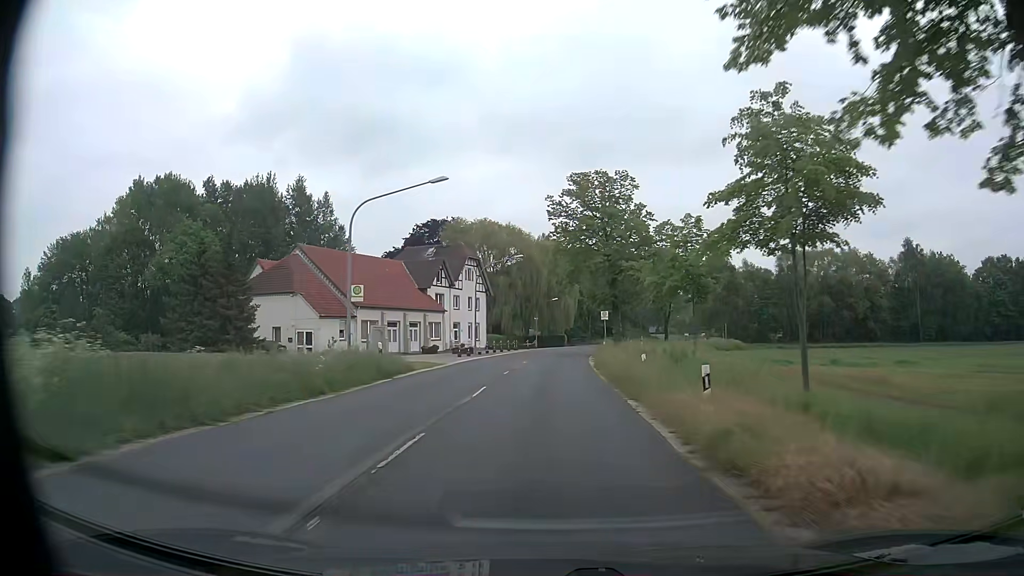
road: secondary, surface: asphalt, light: Day
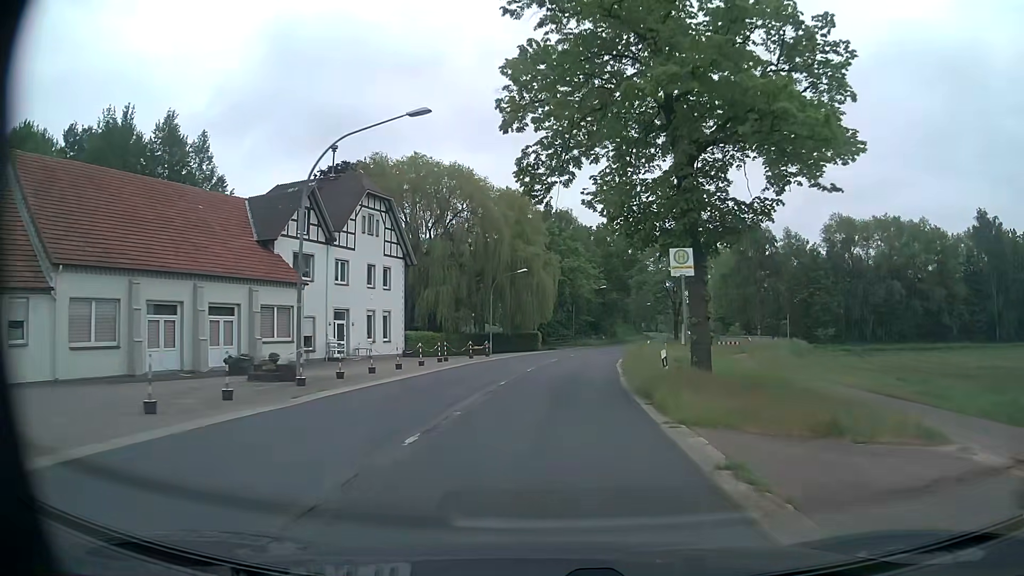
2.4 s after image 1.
(+0.5, +34.9) m; +2°
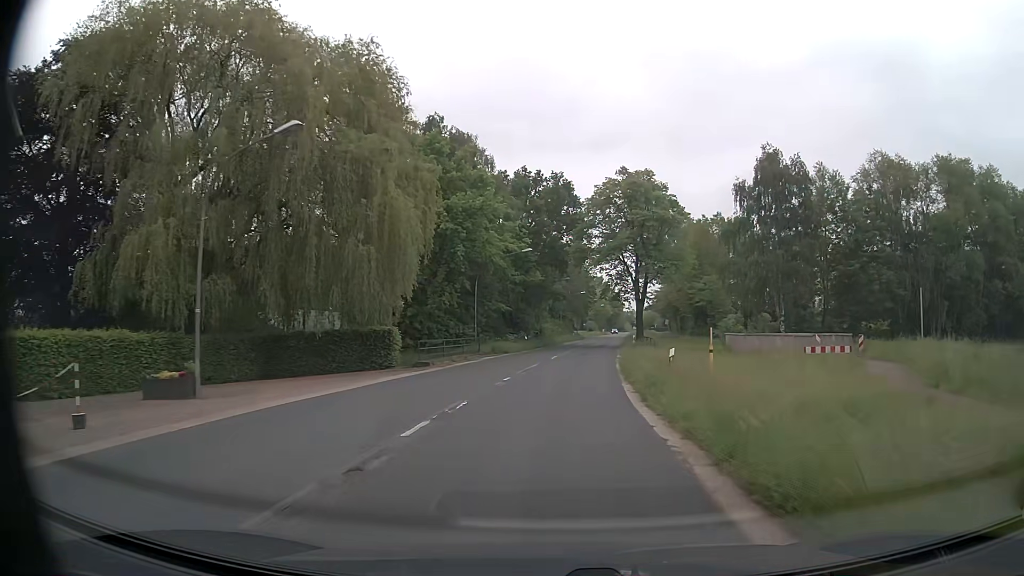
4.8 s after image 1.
(+2.2, +34.6) m; +8°
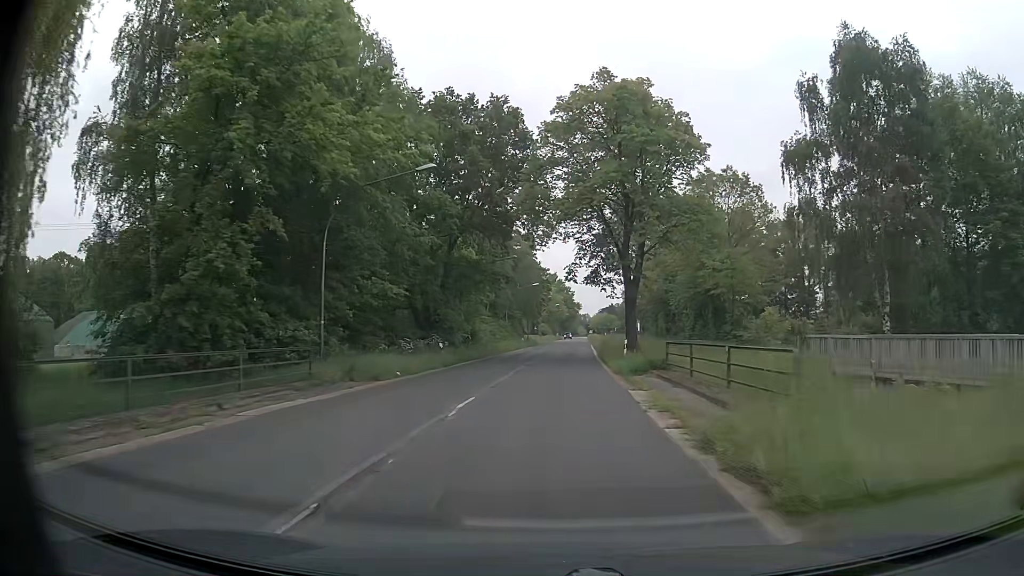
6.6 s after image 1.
(+0.9, +24.0) m; +4°
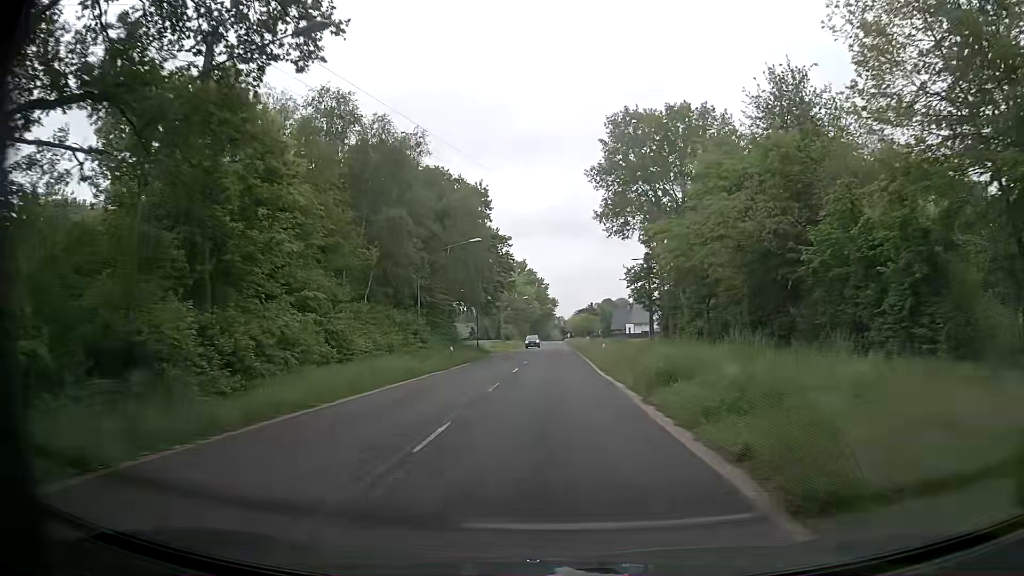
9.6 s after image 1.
(+1.2, +39.7) m; +1°
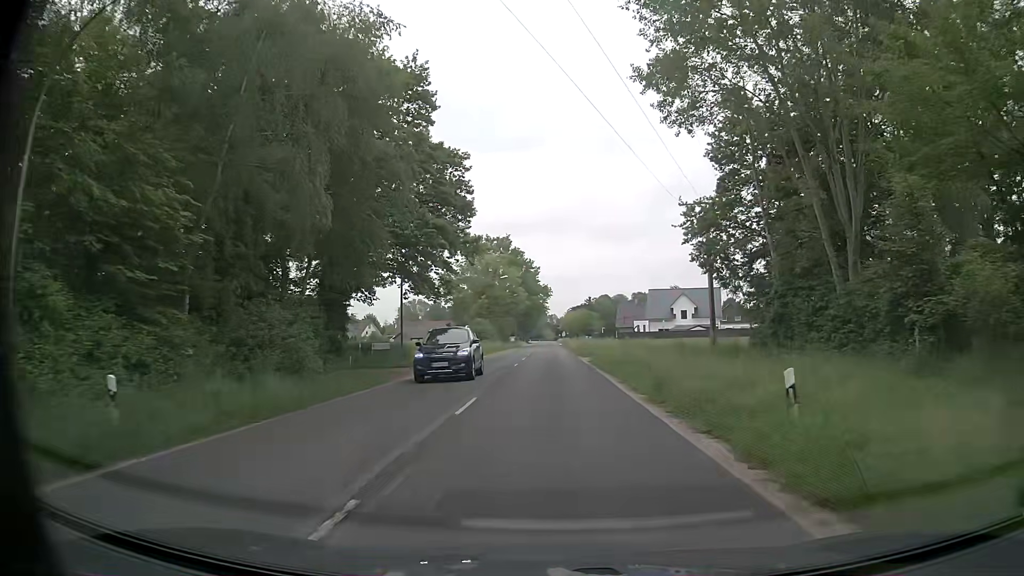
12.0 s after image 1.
(+0.8, +32.5) m; +2°
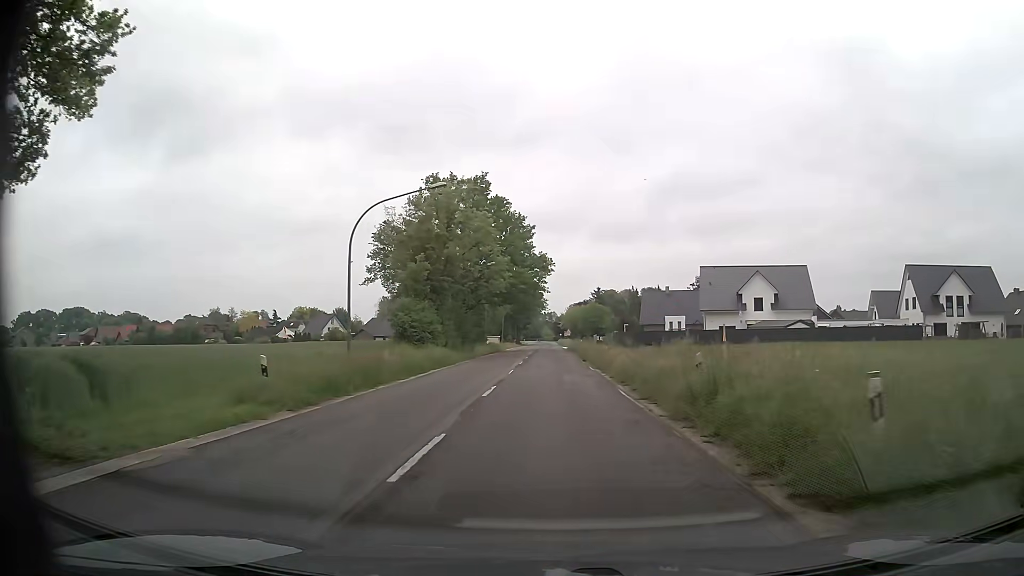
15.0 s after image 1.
(-0.1, +41.0) m; 0°
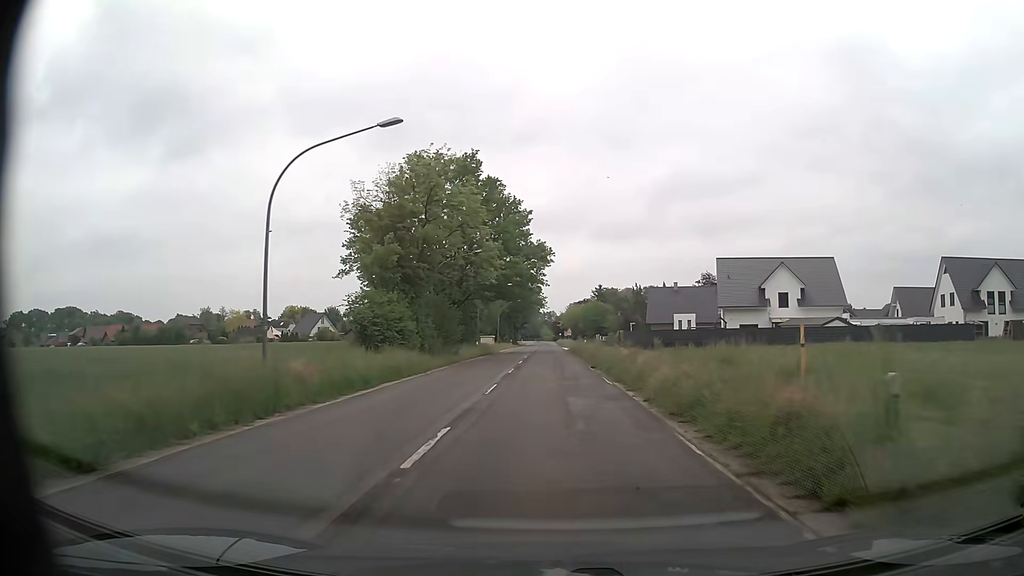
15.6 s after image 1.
(0.0, +8.2) m; 0°
(0, +10) (0, +20) (0, +30) (0, +40) (0, +50) (0, +60) (0, +70) (0, +80) (0, +90) (0, +100) m
